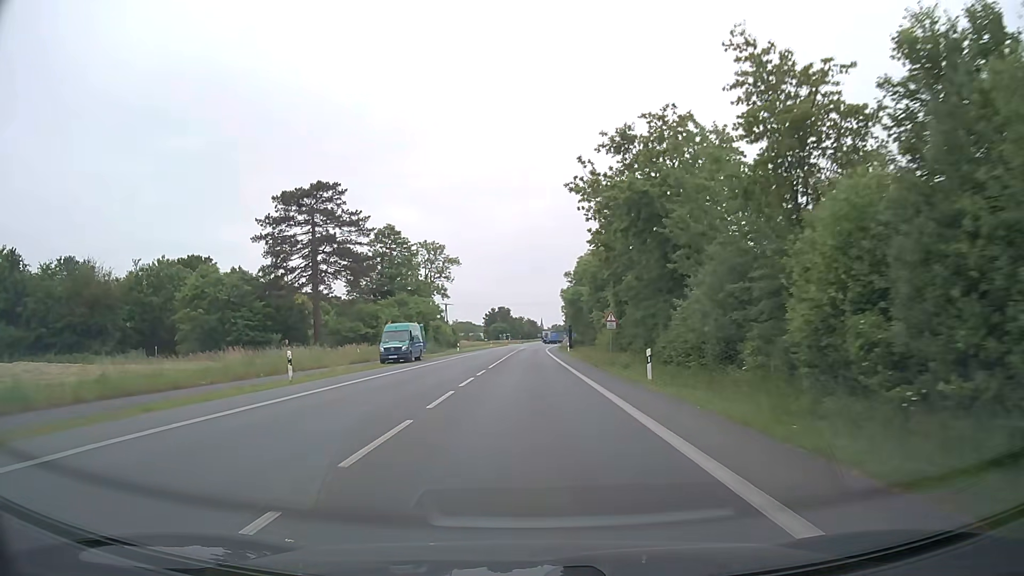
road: primary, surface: asphalt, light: Day
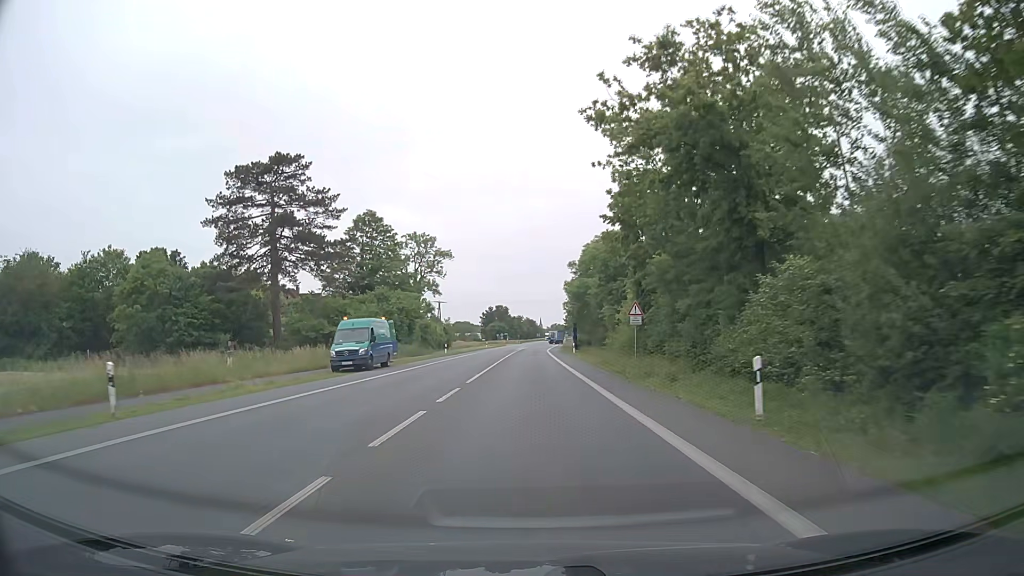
(0.0, +10.8) m; 0°
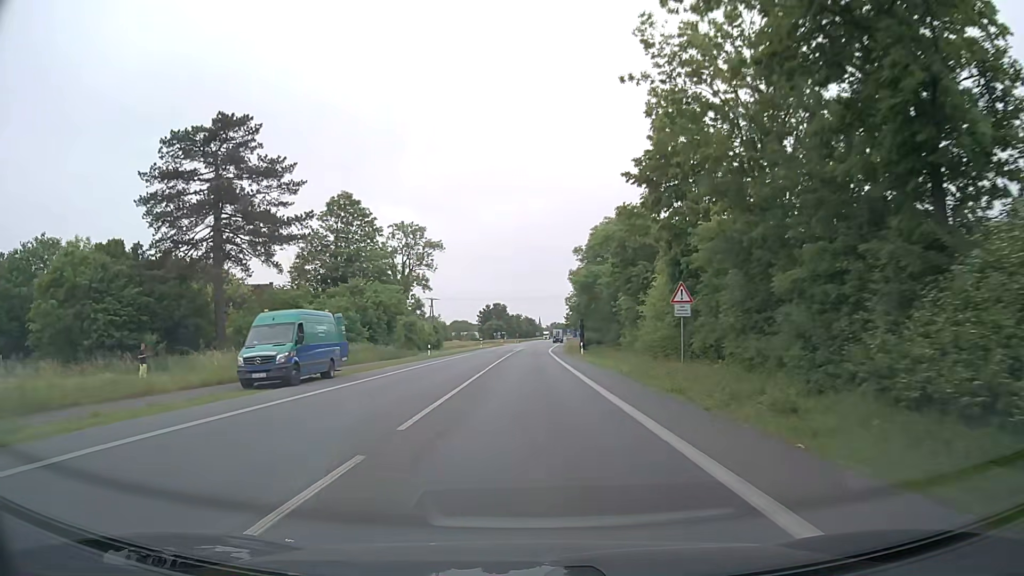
(0.0, +10.8) m; 0°
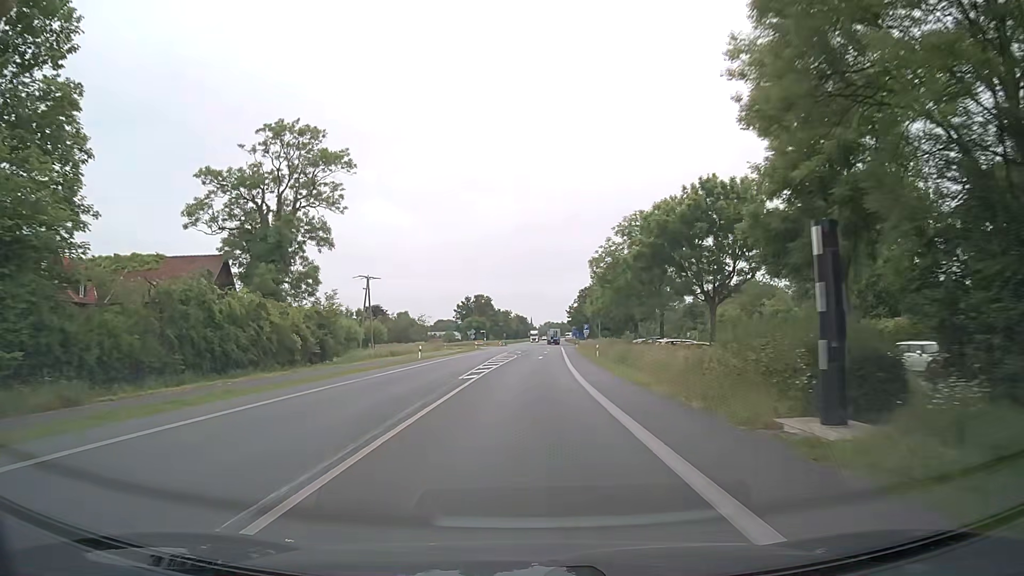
(+0.1, +53.9) m; +1°
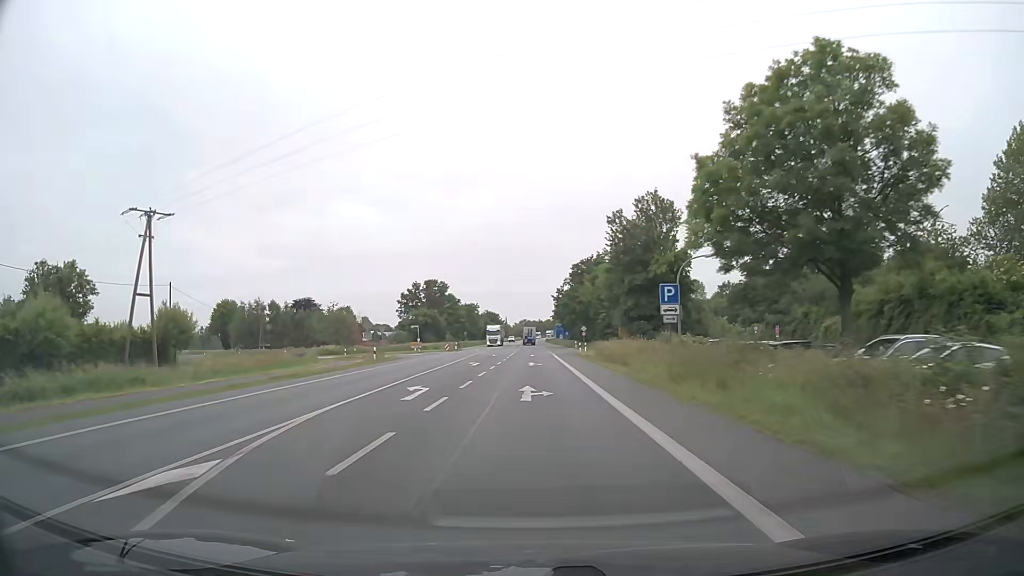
(+1.0, +54.0) m; +1°
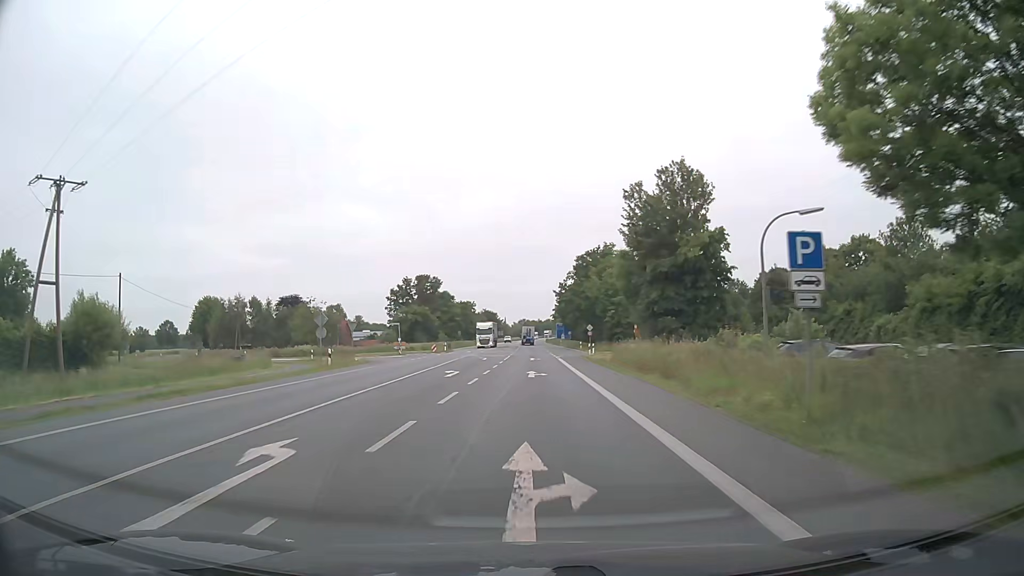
(+0.1, +10.8) m; 0°
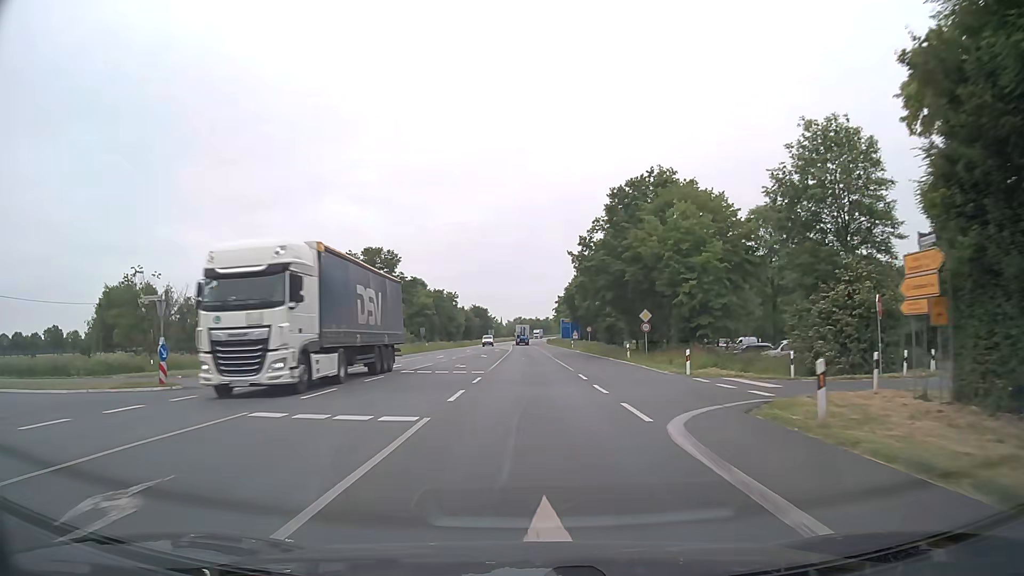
(+0.2, +43.2) m; 0°
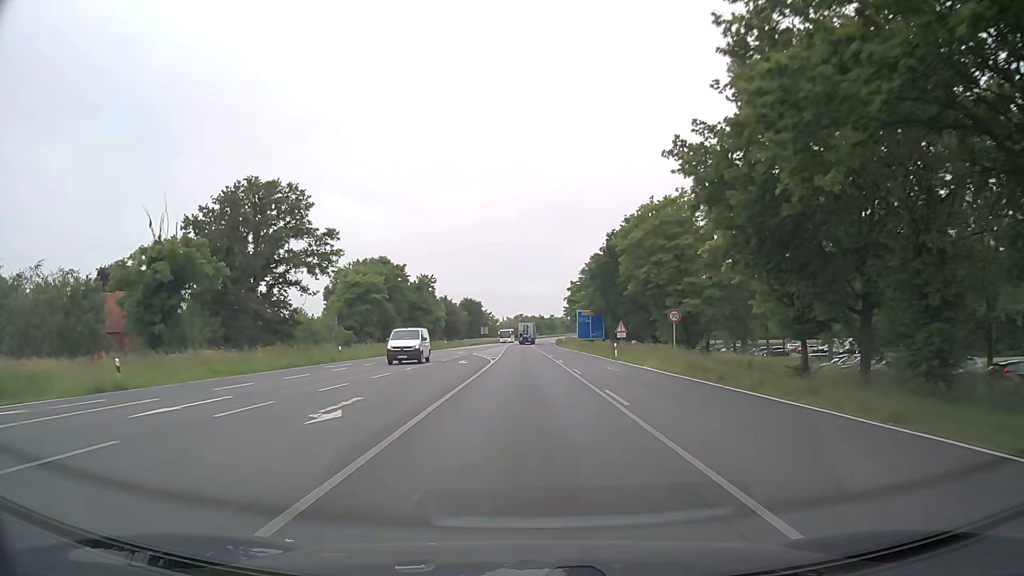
(+0.1, +43.2) m; 0°
(0, +10) (0, +20) (0, +30) (0, +40) (-1, +50) (-1, +60) (-1, +70) (-1, +80) (-1, +90) (-1, +100) m
